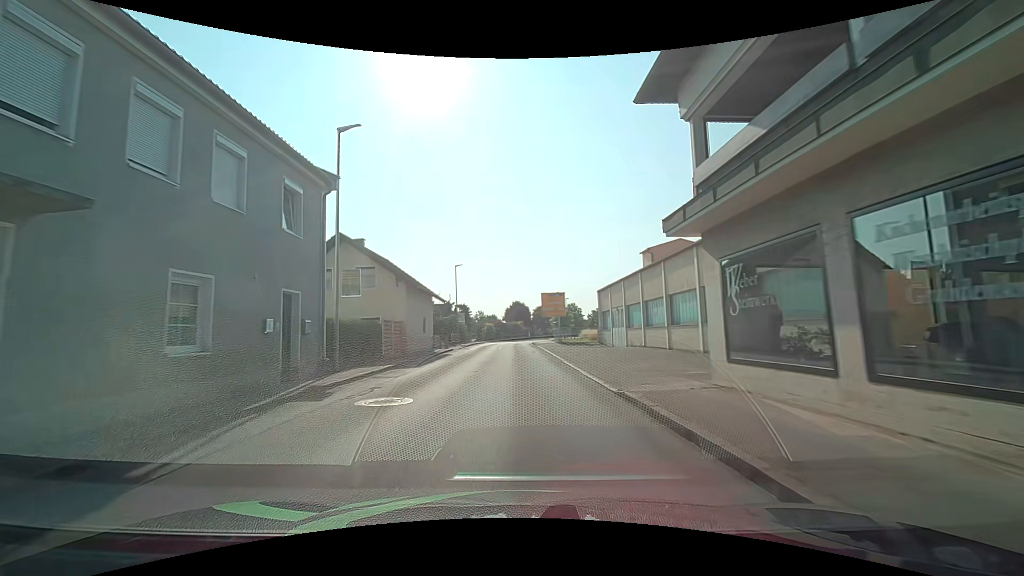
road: secondary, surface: asphalt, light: Day
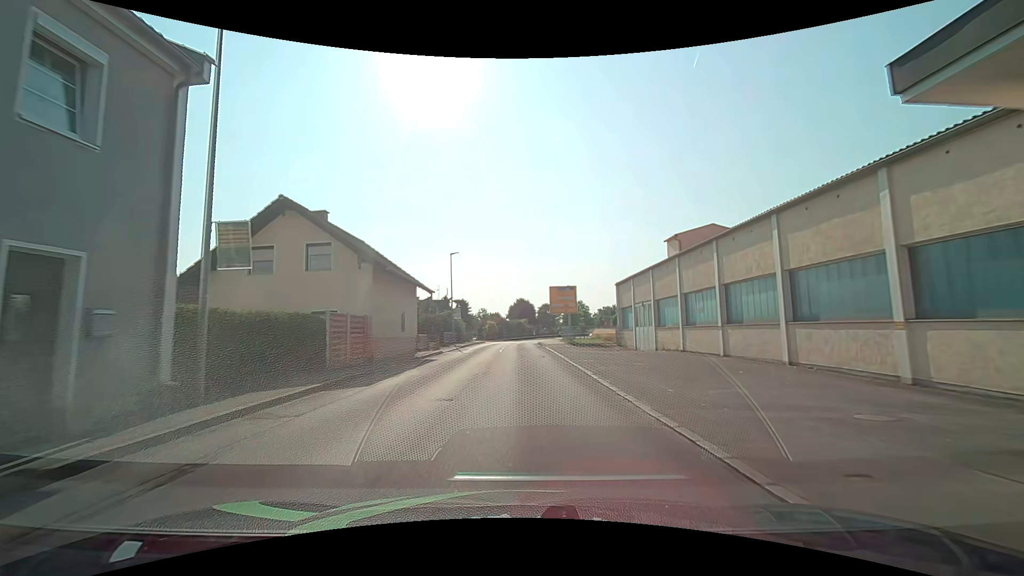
(0.0, +7.0) m; -1°
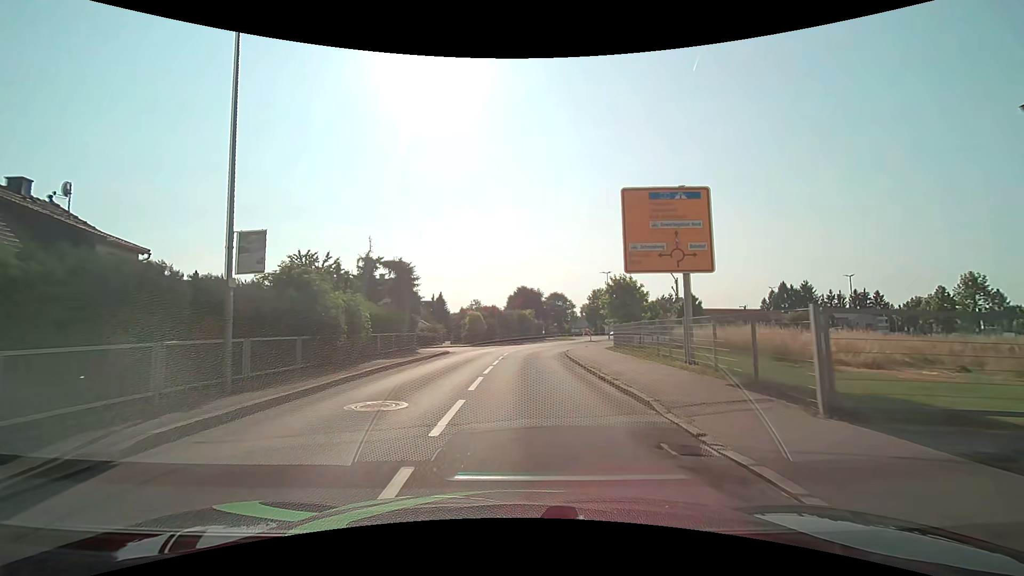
(0.0, +34.2) m; 0°
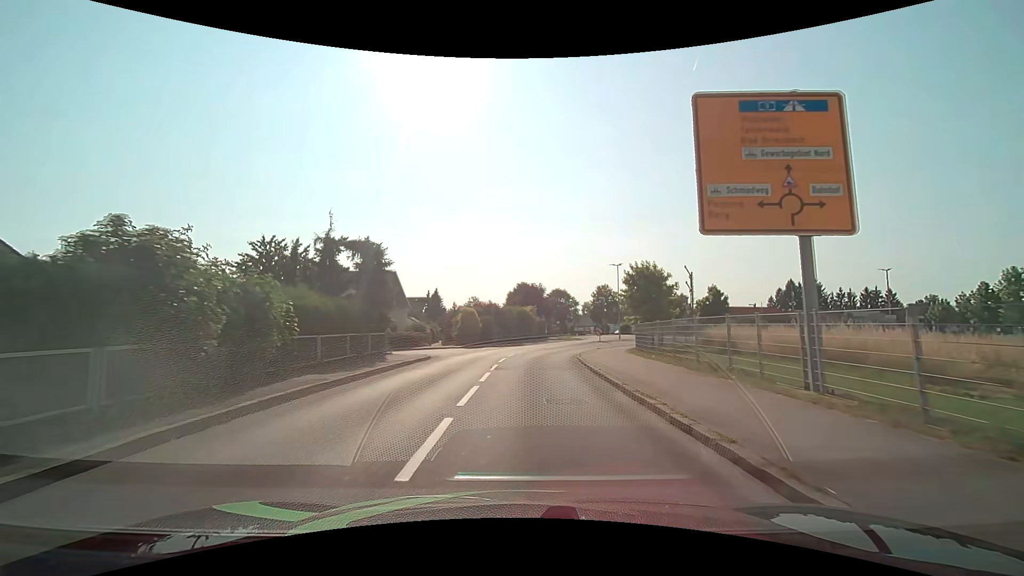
(0.0, +6.4) m; 0°
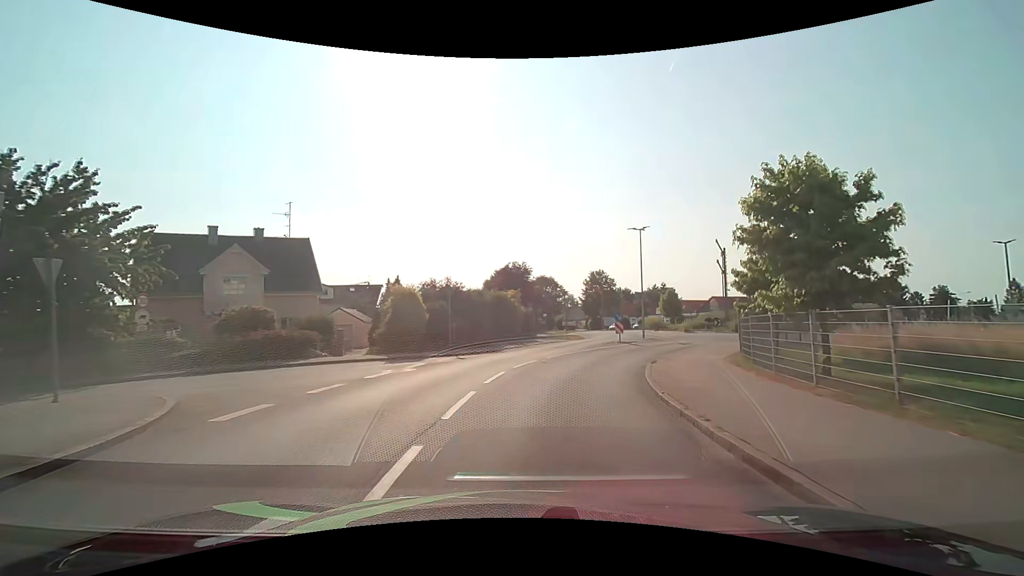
(+0.2, +17.8) m; +2°
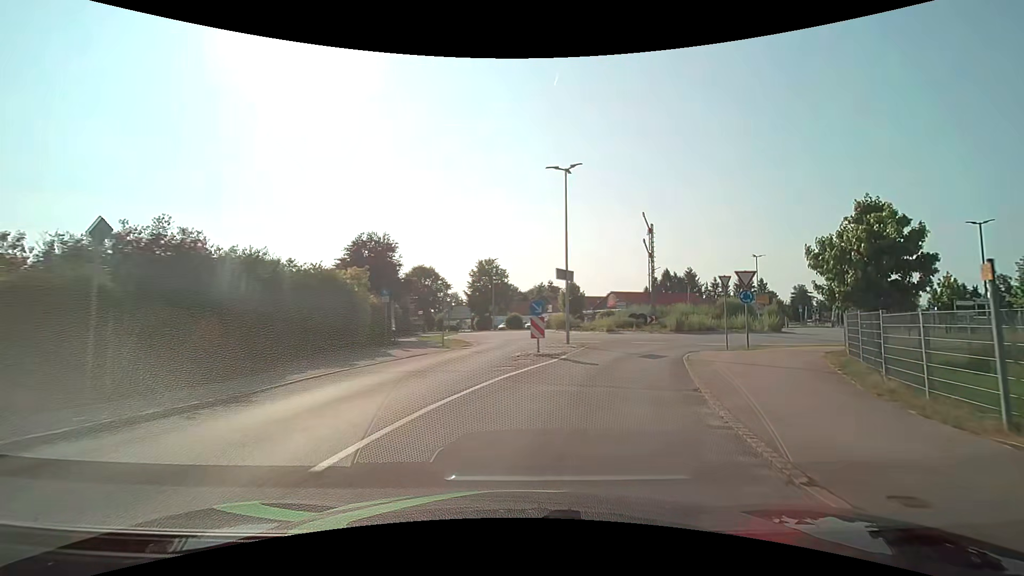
(+1.4, +15.3) m; +13°
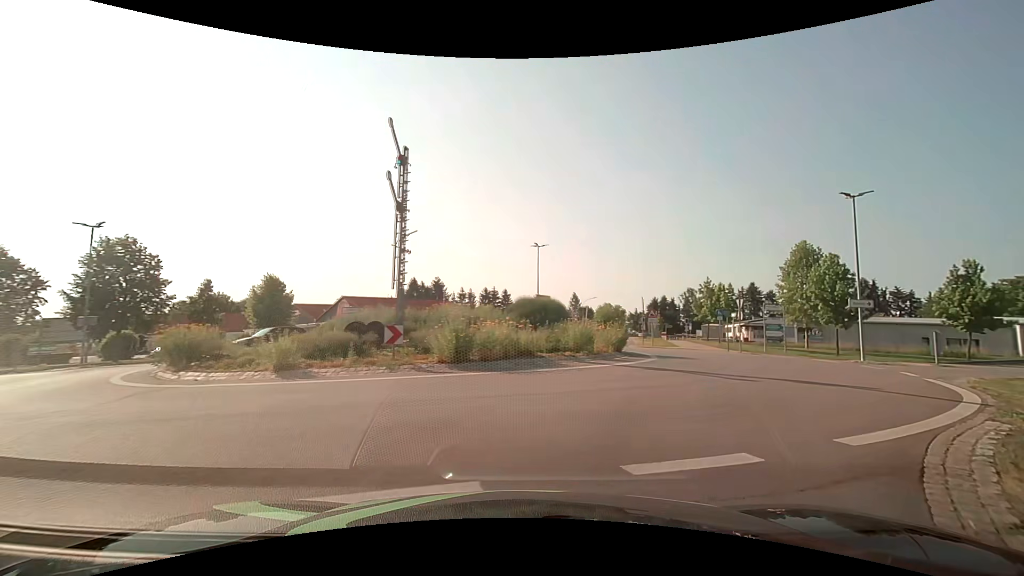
(+4.7, +20.9) m; +29°
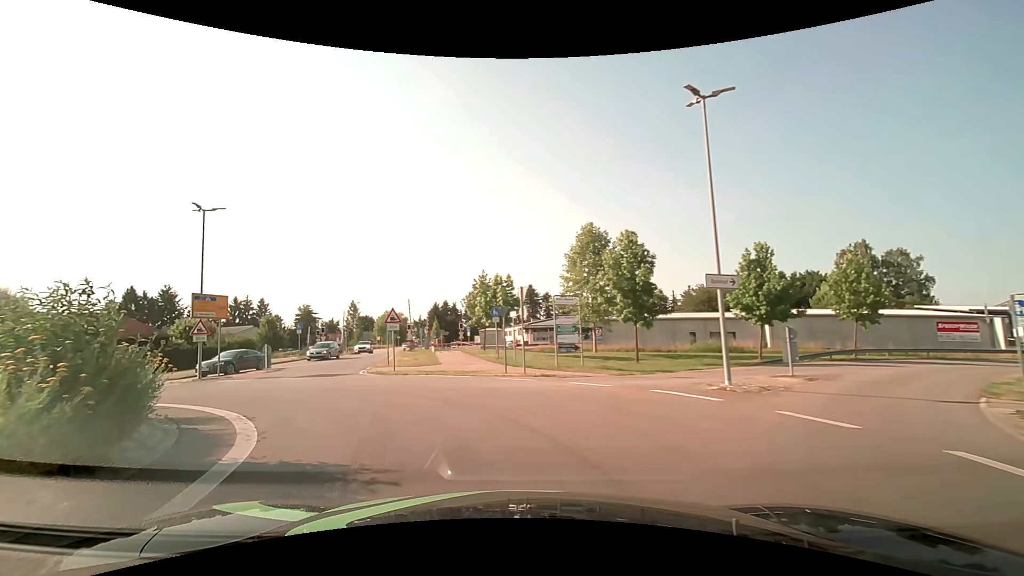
(+5.5, +14.6) m; +25°
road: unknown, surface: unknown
(-2, +10) (-7, +18) (-11, +28) (-13, +38) (-14, +47) (-16, +57) (-18, +67) (-20, +77) (-22, +87) (-23, +97) m
